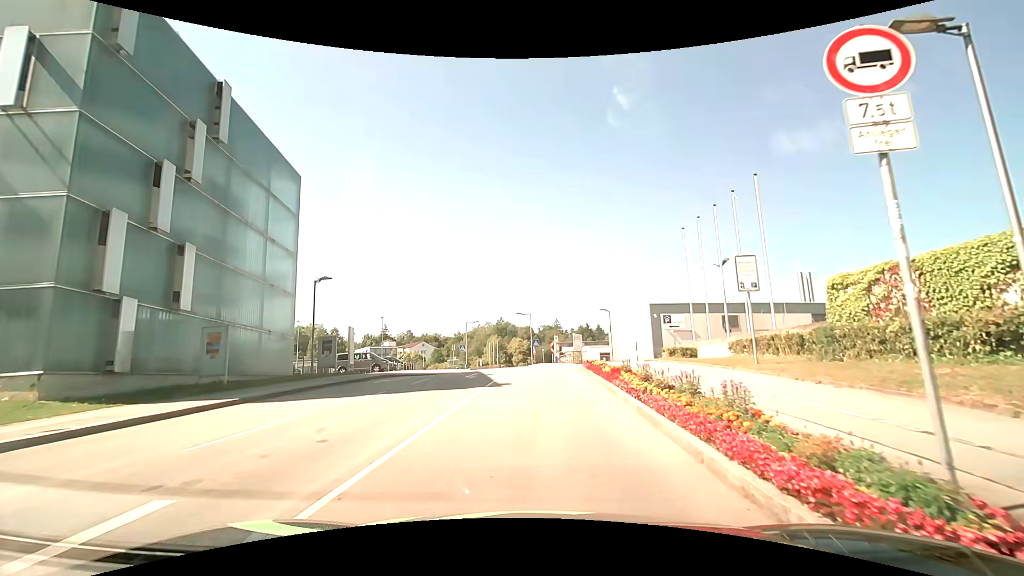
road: residential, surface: asphalt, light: Day
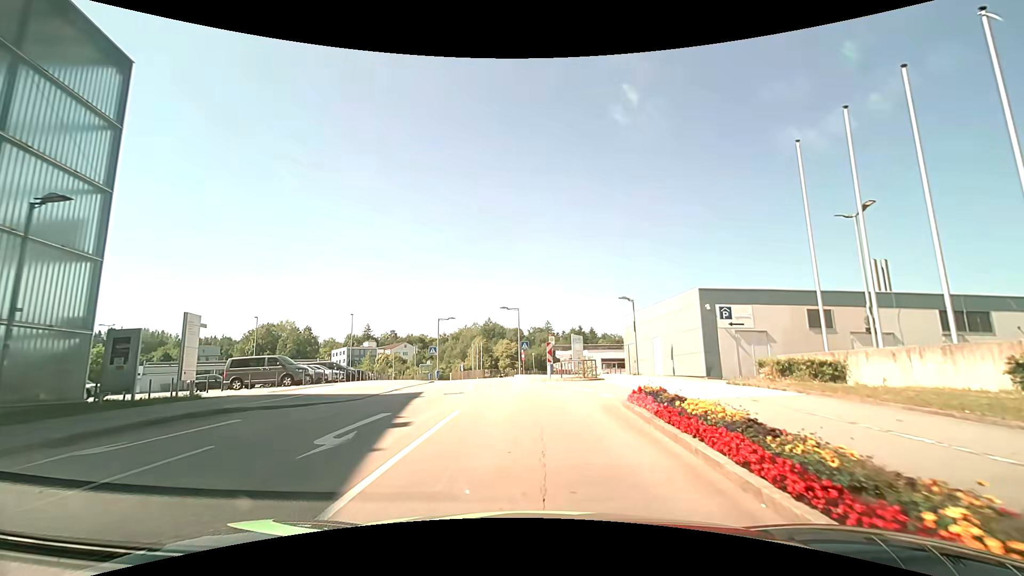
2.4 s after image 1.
(+0.1, +14.5) m; +1°
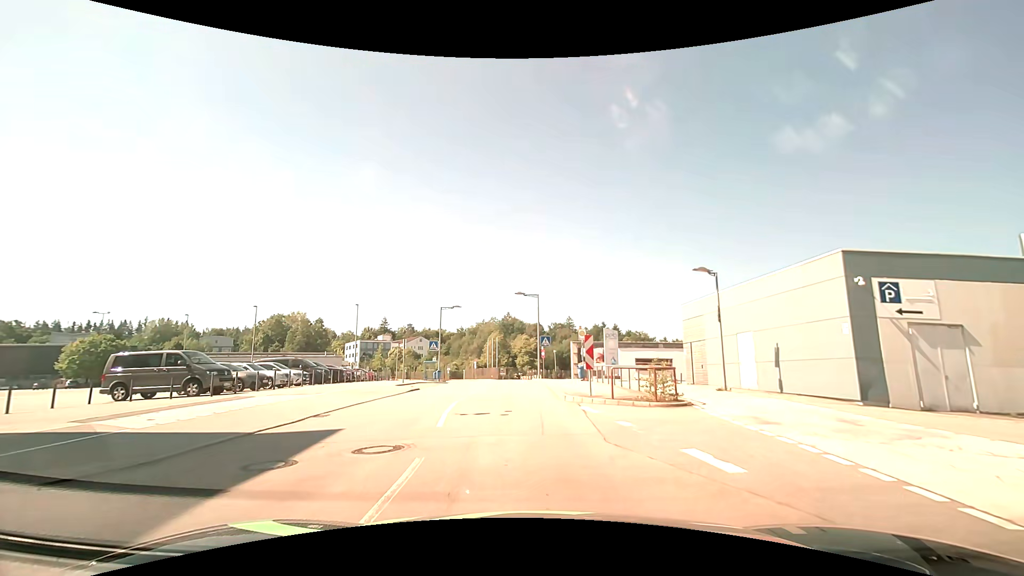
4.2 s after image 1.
(-0.1, +10.5) m; -2°
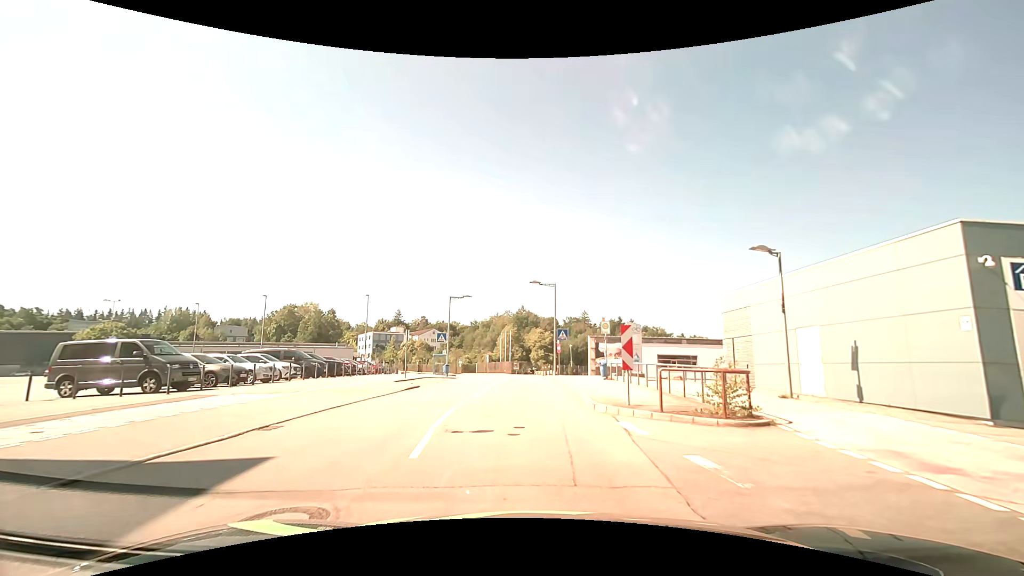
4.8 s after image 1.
(-0.1, +3.5) m; -1°
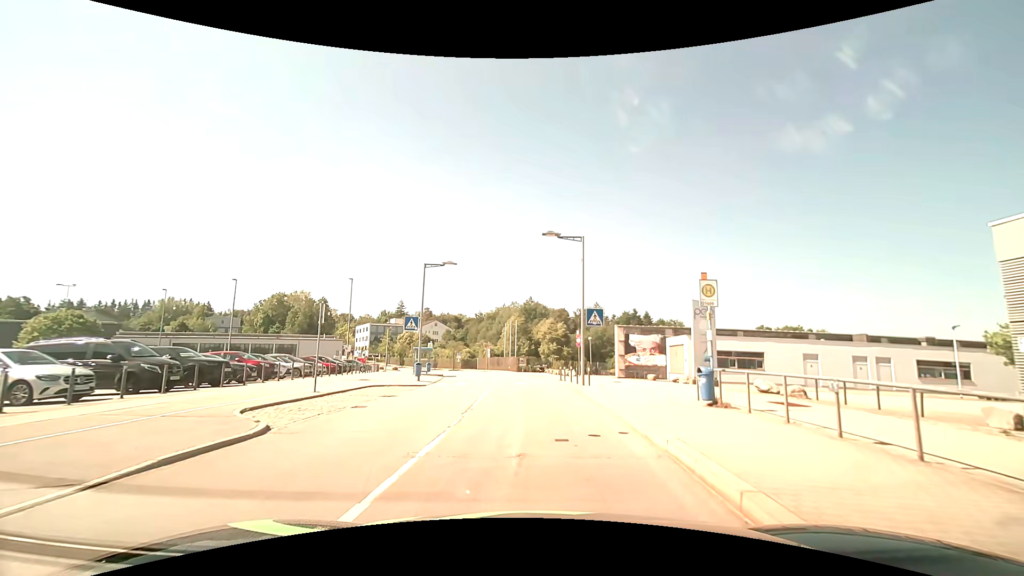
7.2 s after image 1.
(-0.5, +14.4) m; -2°
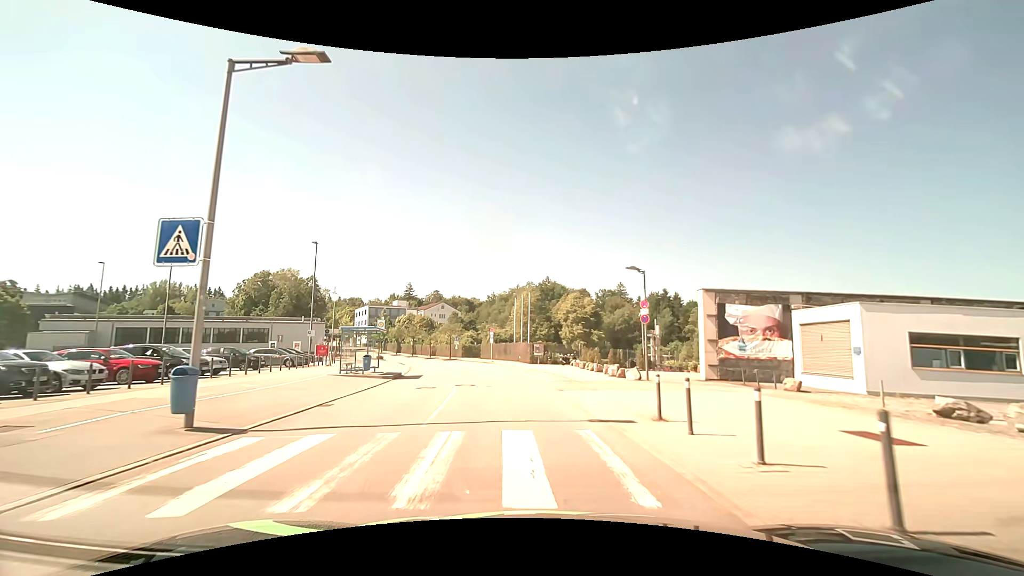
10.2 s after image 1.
(-0.1, +21.3) m; -1°
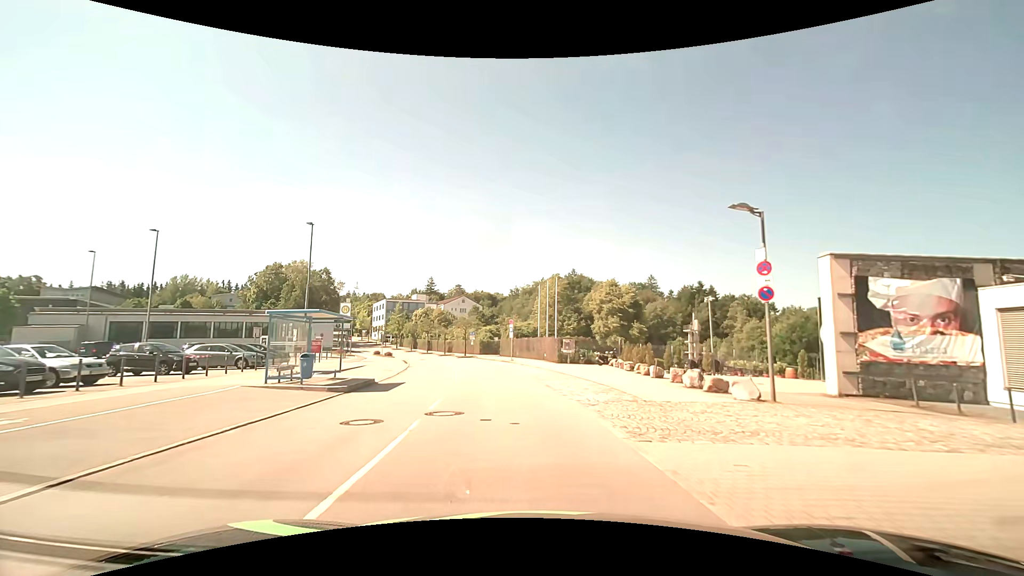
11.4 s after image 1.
(-0.3, +9.6) m; -3°
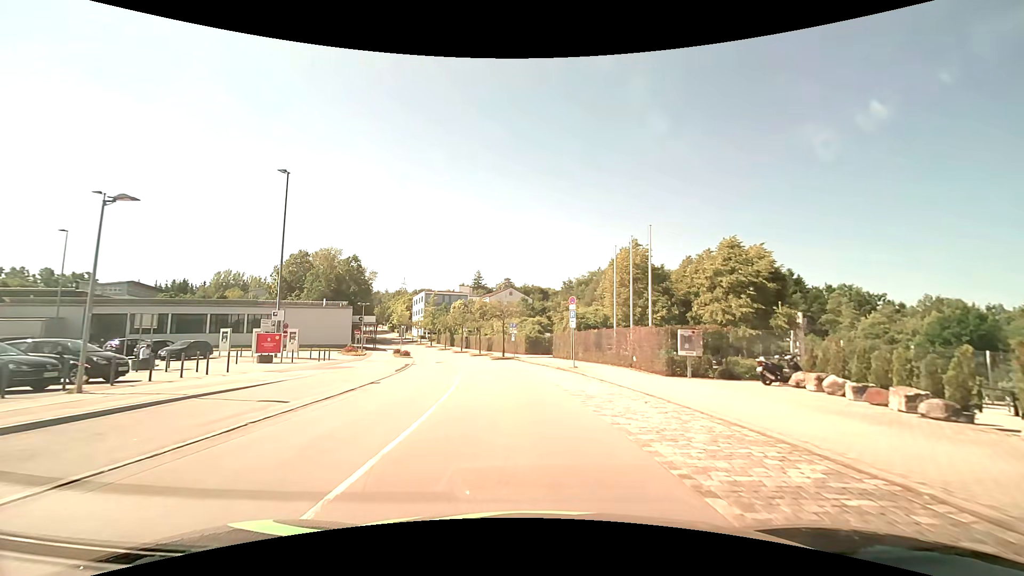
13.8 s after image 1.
(-1.1, +19.1) m; -6°
(0, +10) (-1, +20) (-2, +30) (-4, +40) (-6, +49) (-9, +59) (-12, +69) (-15, +78) (-19, +88) (-22, +97) m
